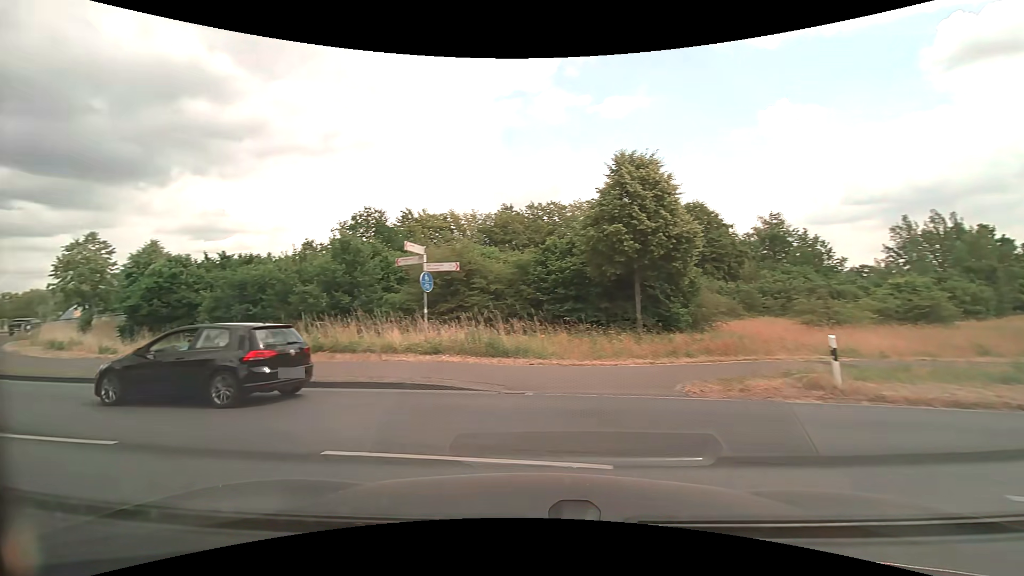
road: tertiary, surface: asphalt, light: Day
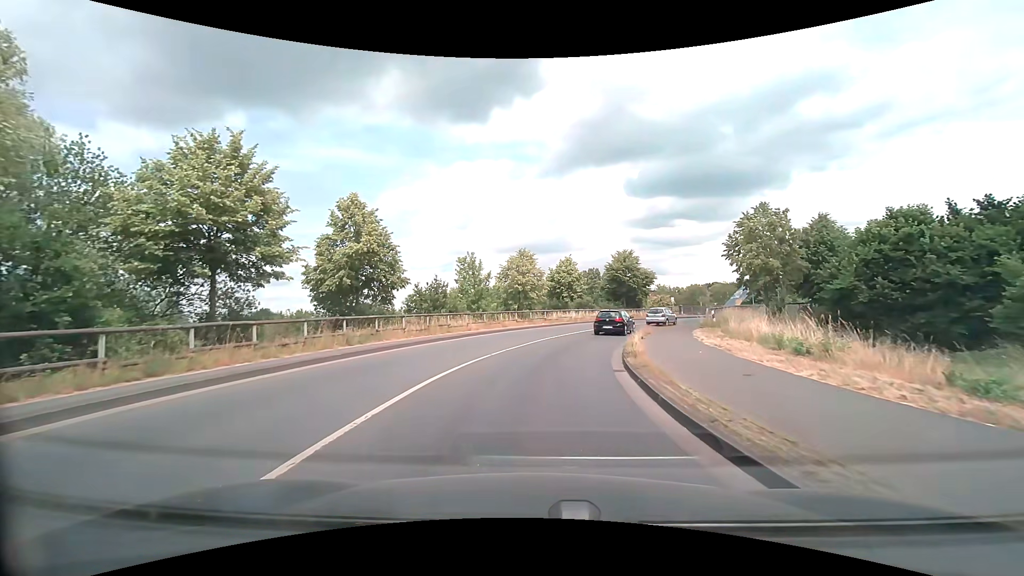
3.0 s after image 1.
(-12.4, +12.8) m; -64°
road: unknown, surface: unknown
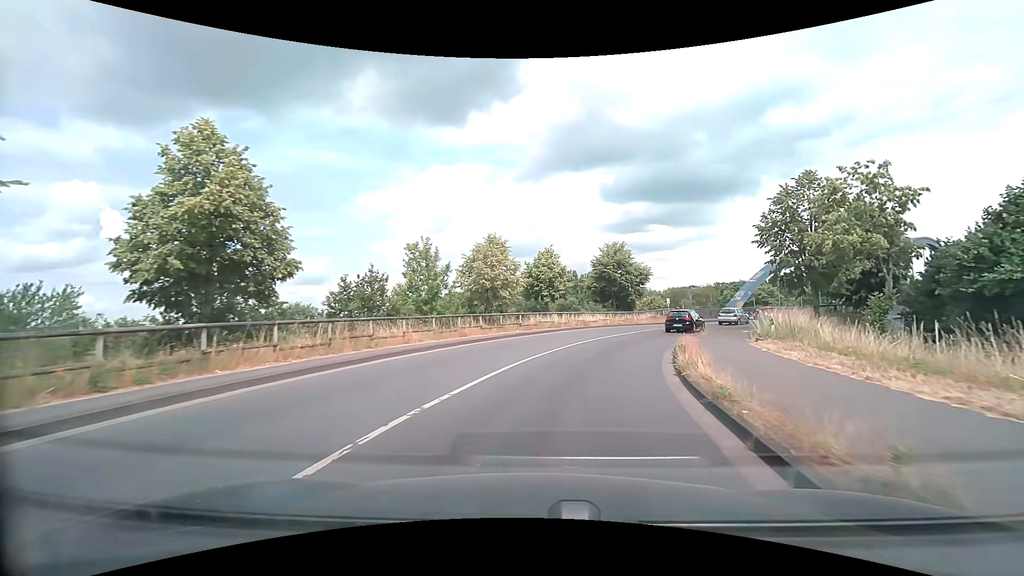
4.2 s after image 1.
(+0.1, +10.6) m; +3°
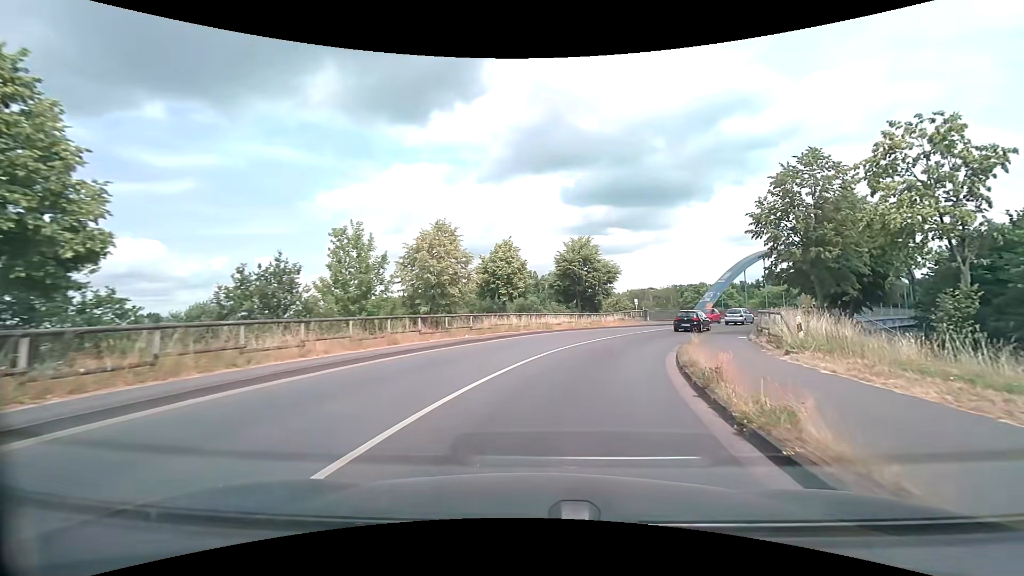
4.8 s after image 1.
(+0.2, +5.8) m; +4°
